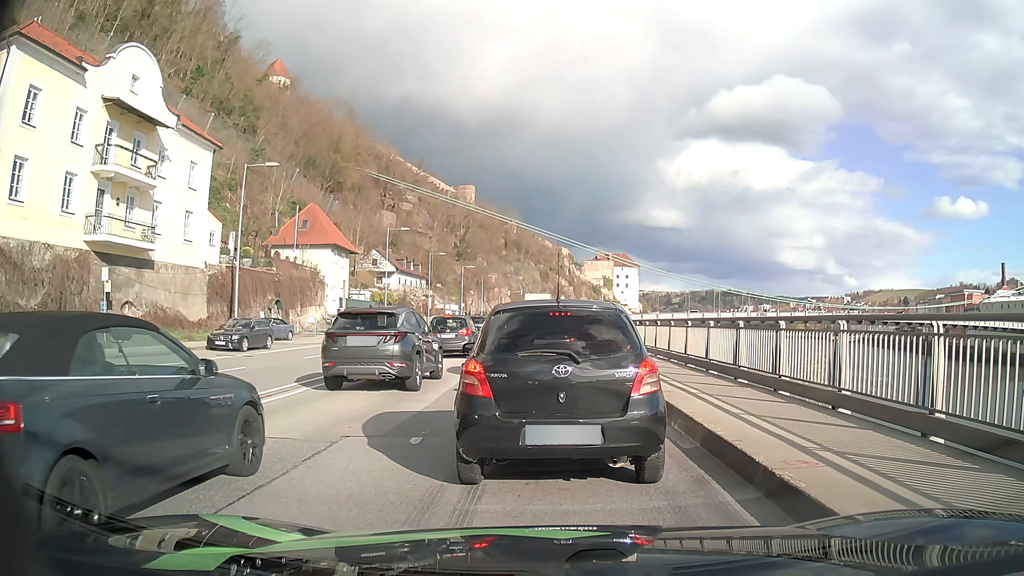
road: primary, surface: asphalt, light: Day
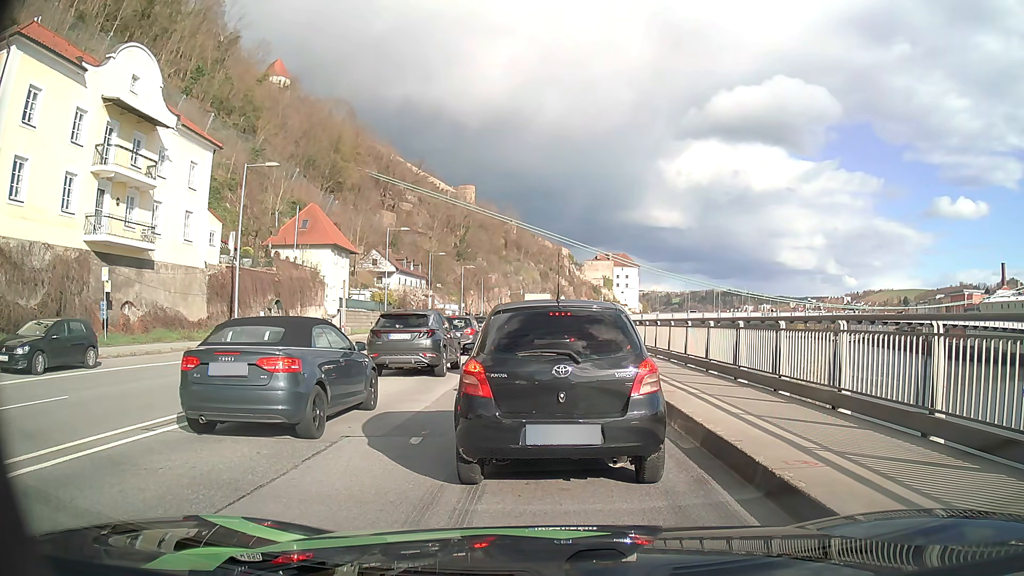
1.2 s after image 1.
(0.0, 0.0) m; 0°
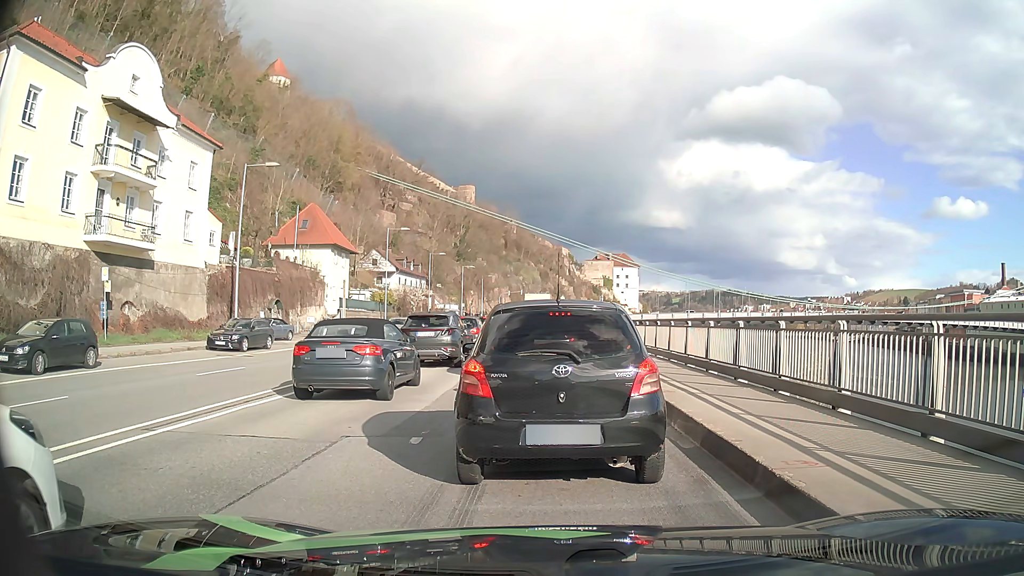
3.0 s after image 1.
(0.0, 0.0) m; 0°
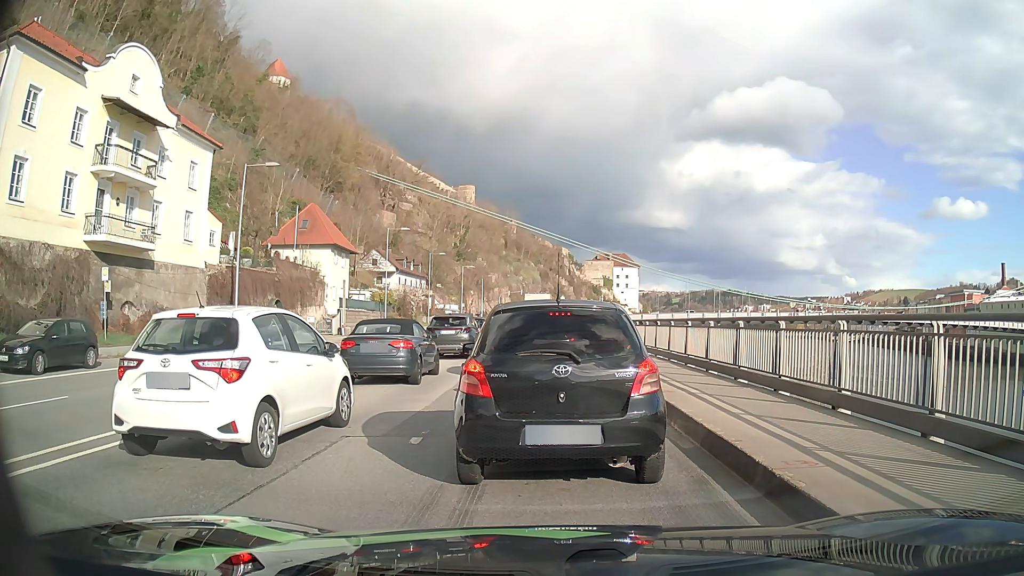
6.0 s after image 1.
(0.0, 0.0) m; 0°
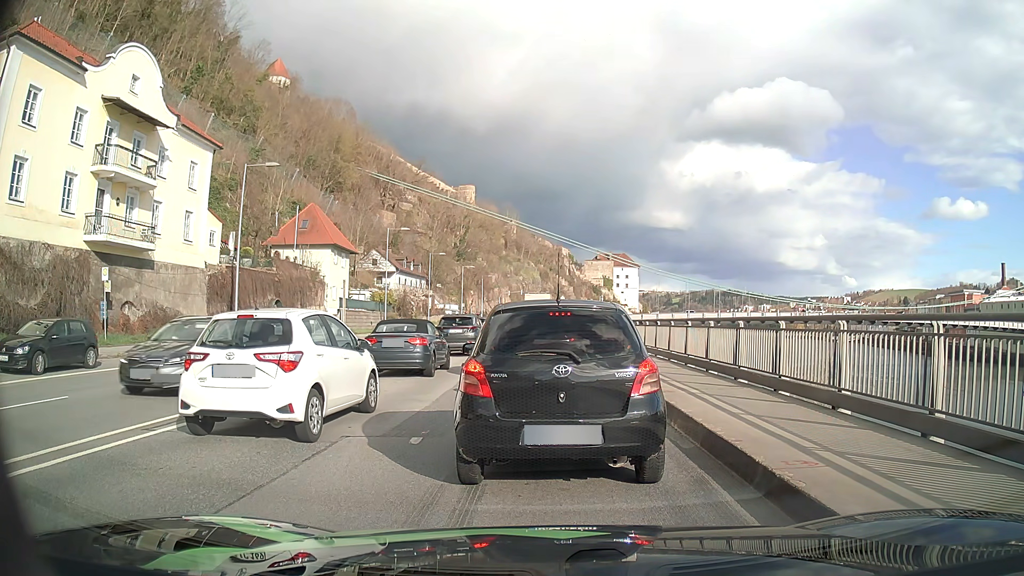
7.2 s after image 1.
(0.0, 0.0) m; 0°
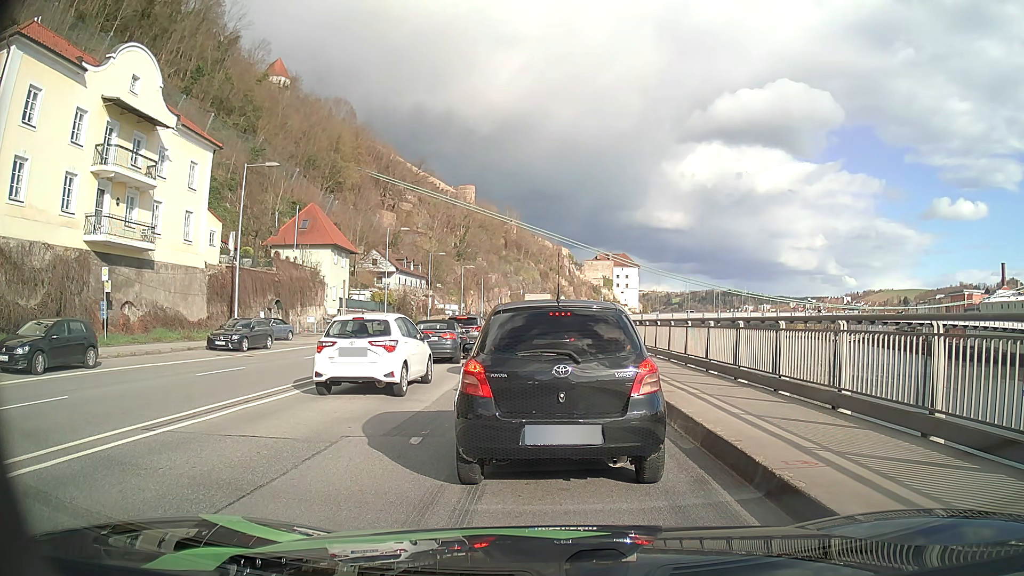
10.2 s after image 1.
(0.0, 0.0) m; 0°
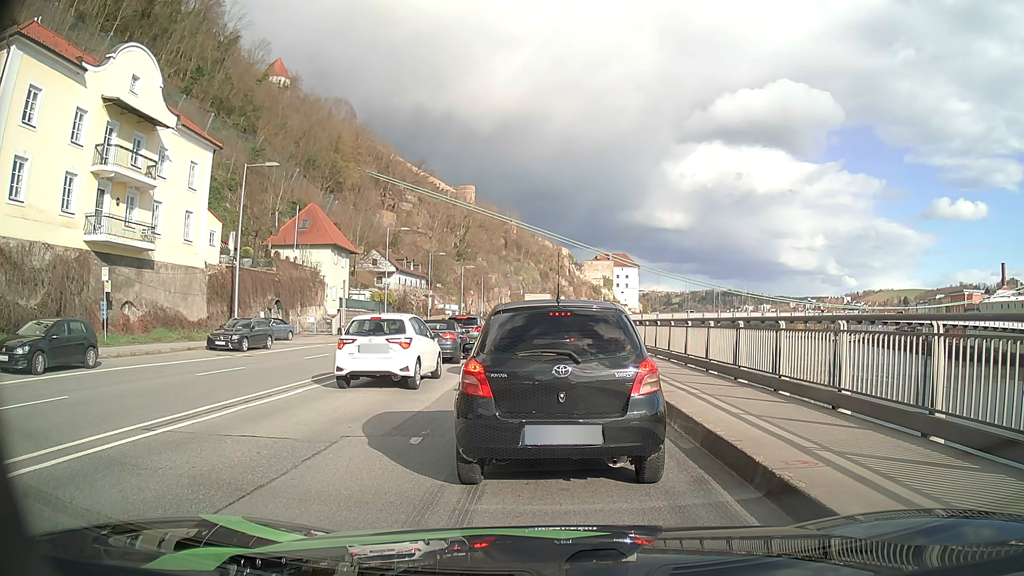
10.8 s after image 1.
(0.0, 0.0) m; 0°
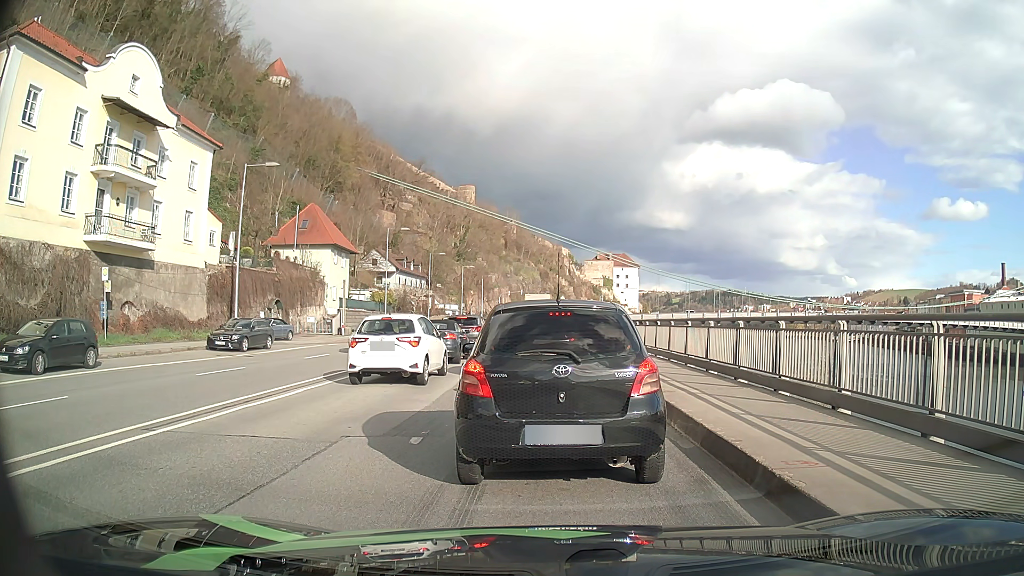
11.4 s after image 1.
(0.0, 0.0) m; 0°
(0, +10) (0, +20) (0, +30) (0, +40) (0, +50) (0, +60) (0, +70) (0, +80) (0, +90) (0, +100) m
